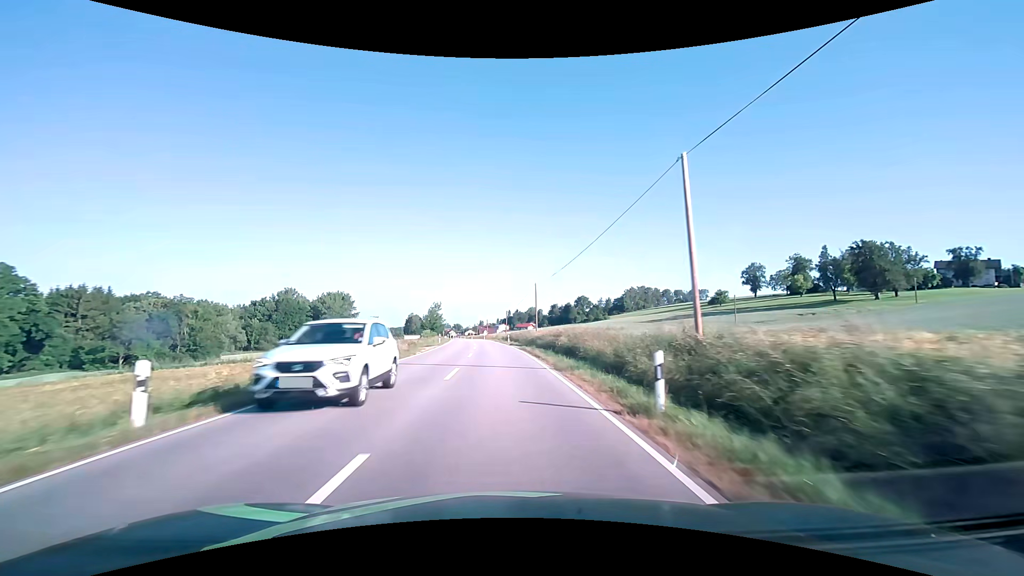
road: secondary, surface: asphalt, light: Day
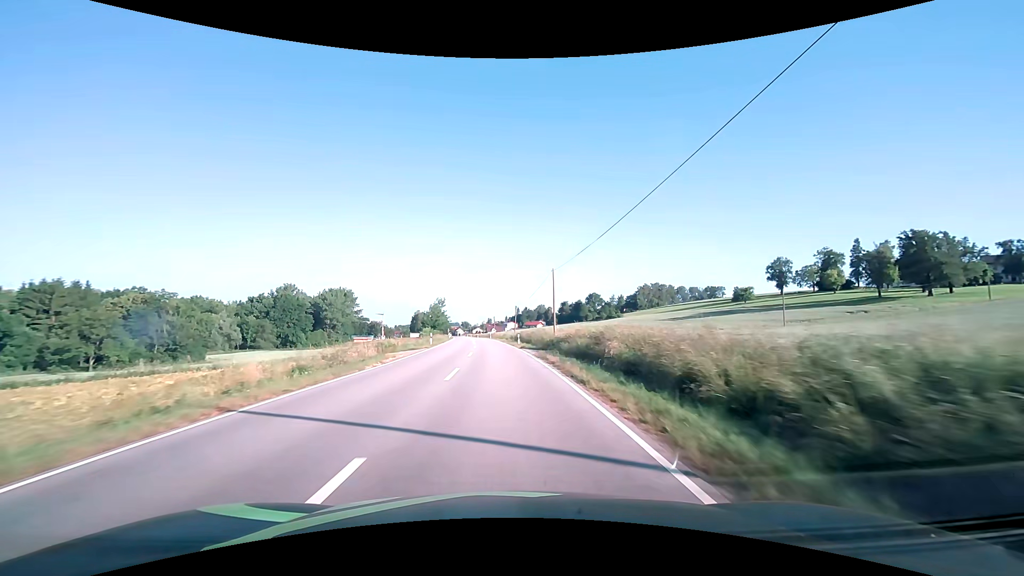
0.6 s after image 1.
(-0.1, +12.2) m; -1°
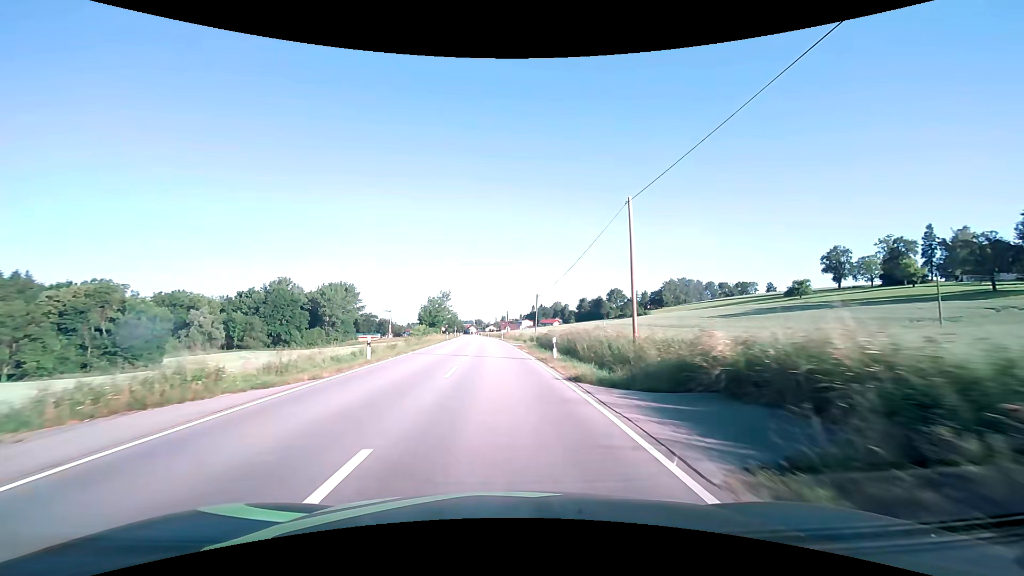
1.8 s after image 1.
(-0.4, +23.7) m; -2°
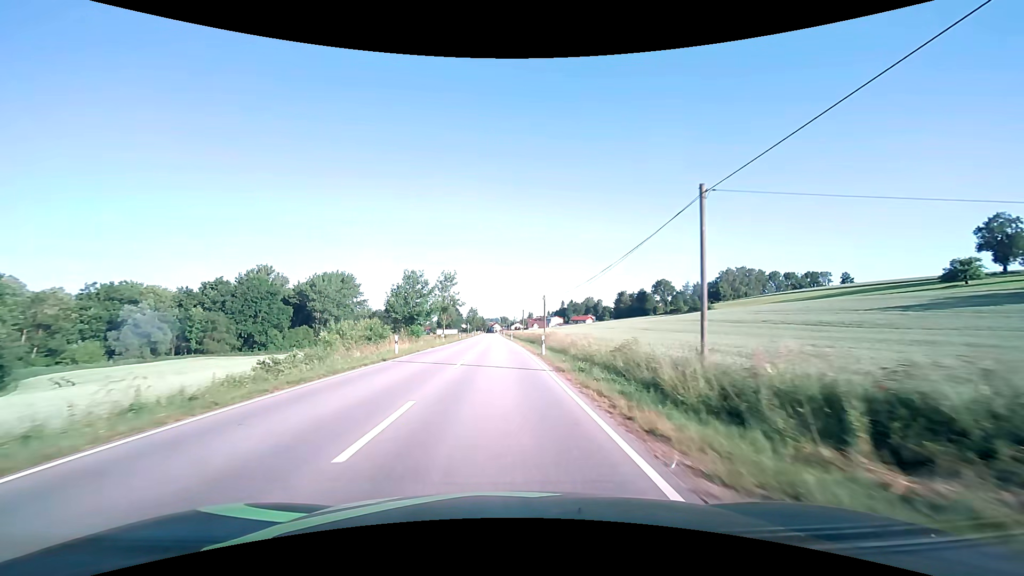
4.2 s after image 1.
(-1.2, +44.4) m; -3°
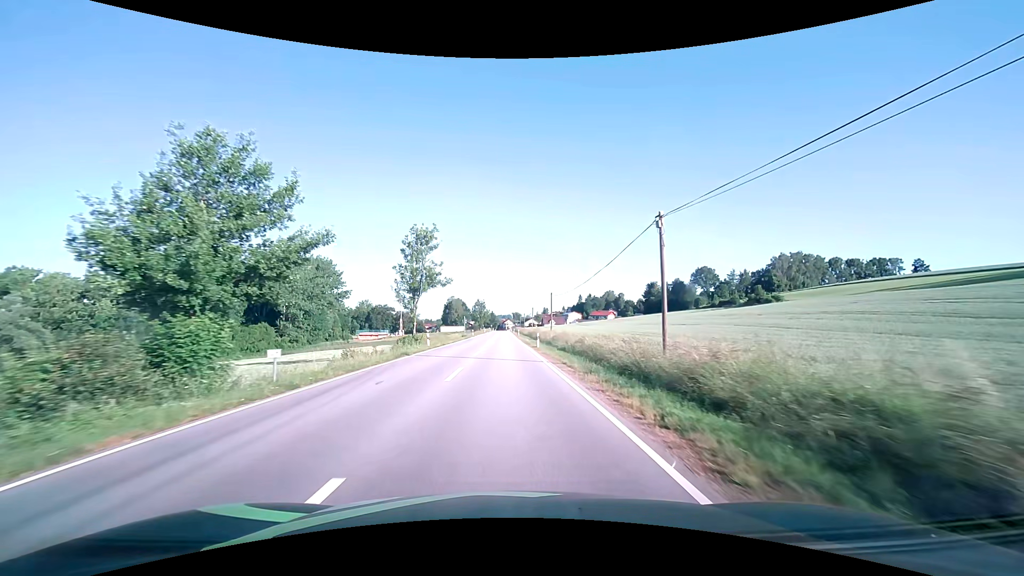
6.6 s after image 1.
(-0.5, +40.4) m; -1°
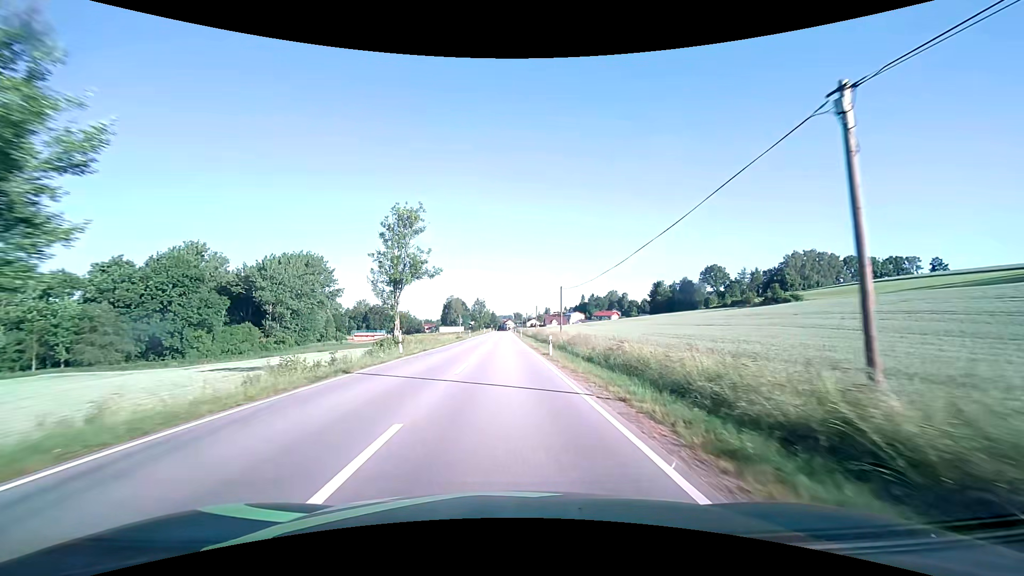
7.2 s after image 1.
(0.0, +9.6) m; 0°
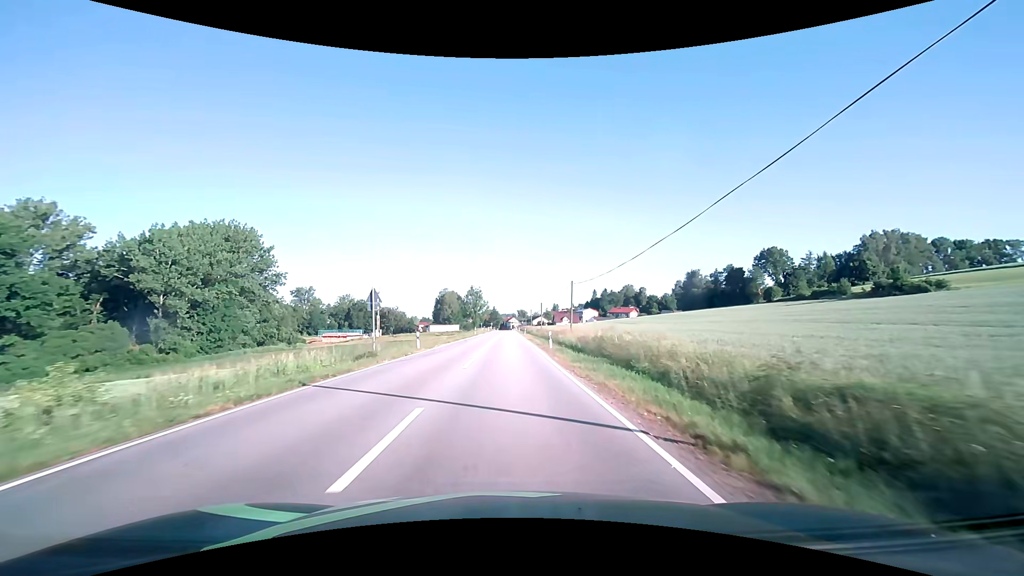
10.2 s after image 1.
(-0.1, +46.7) m; 0°
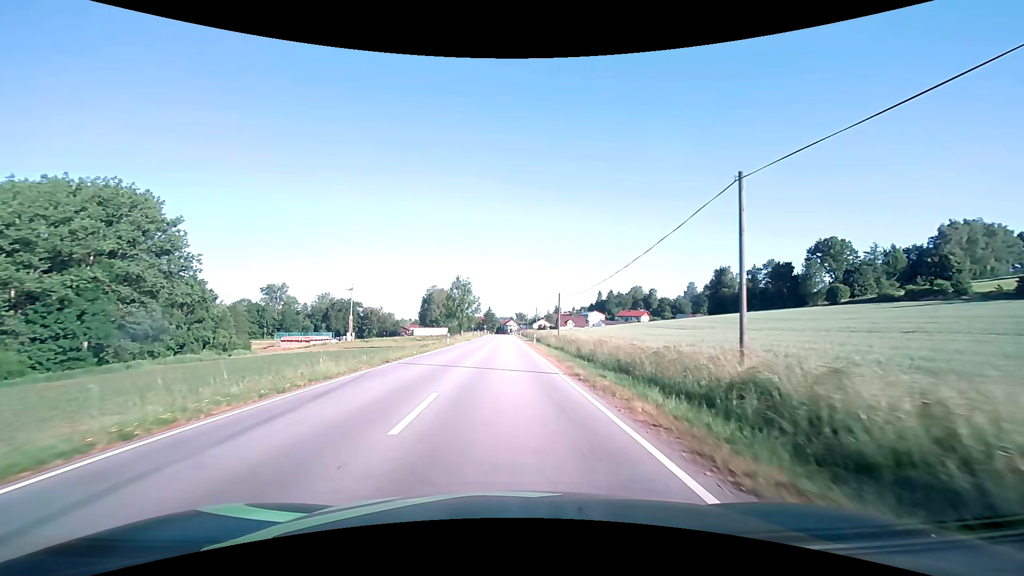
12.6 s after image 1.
(0.0, +33.5) m; 0°
(0, +10) (0, +20) (0, +30) (0, +40) (0, +50) (0, +60) (0, +70) (0, +80) (0, +90) (0, +100) m
